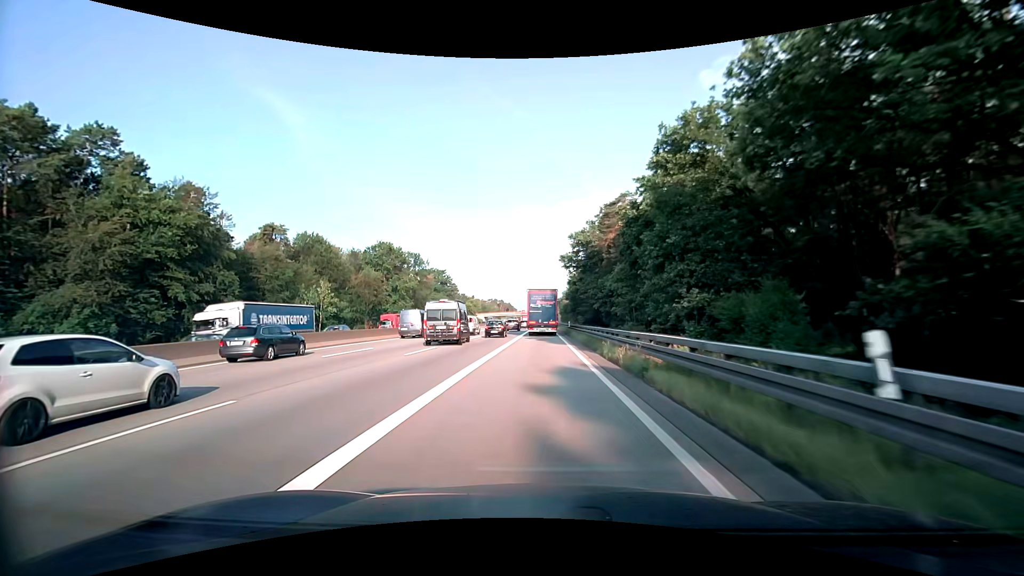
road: motorway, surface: asphalt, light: Day
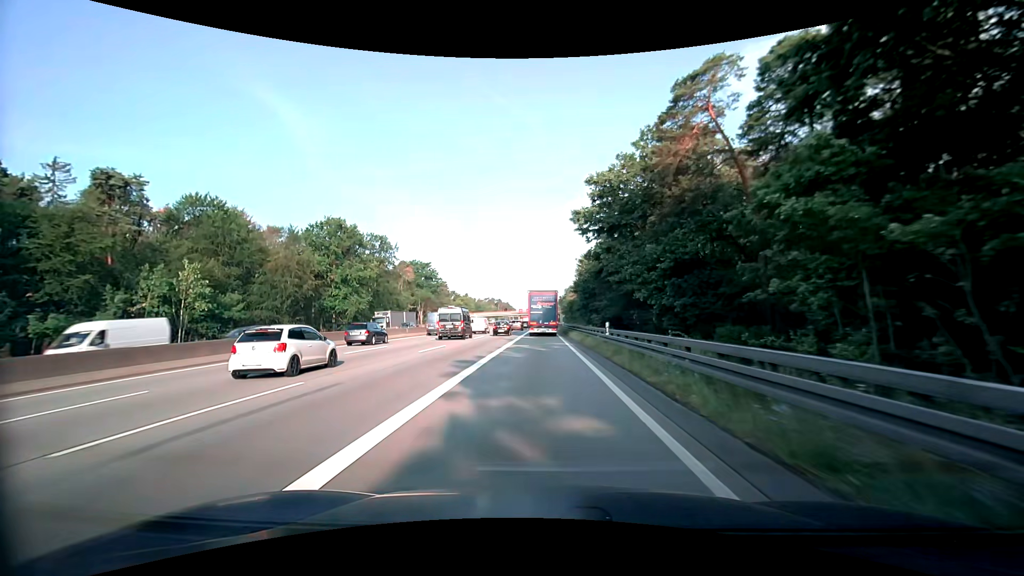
(-0.1, +33.7) m; 0°
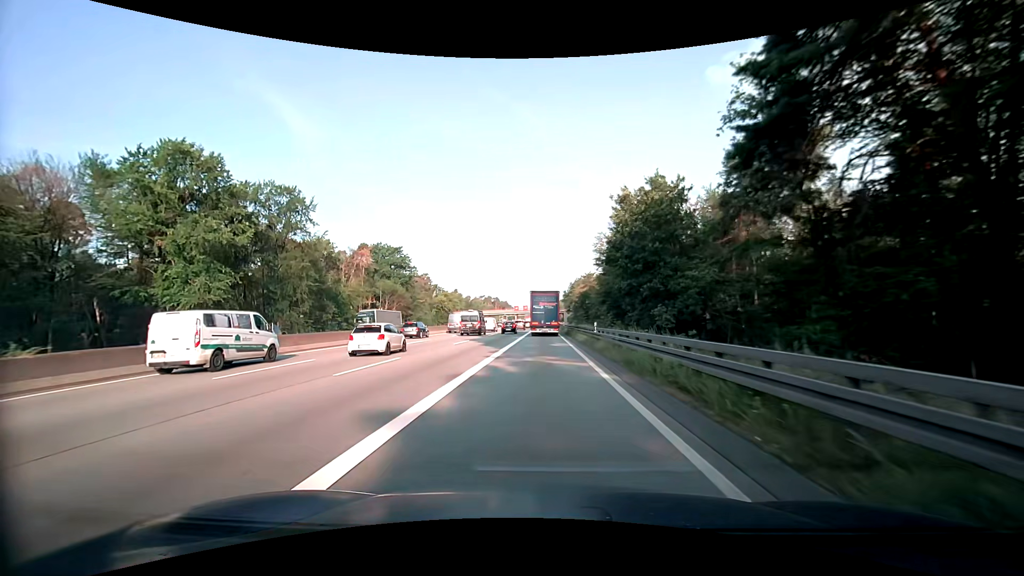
(-0.2, +45.7) m; 0°
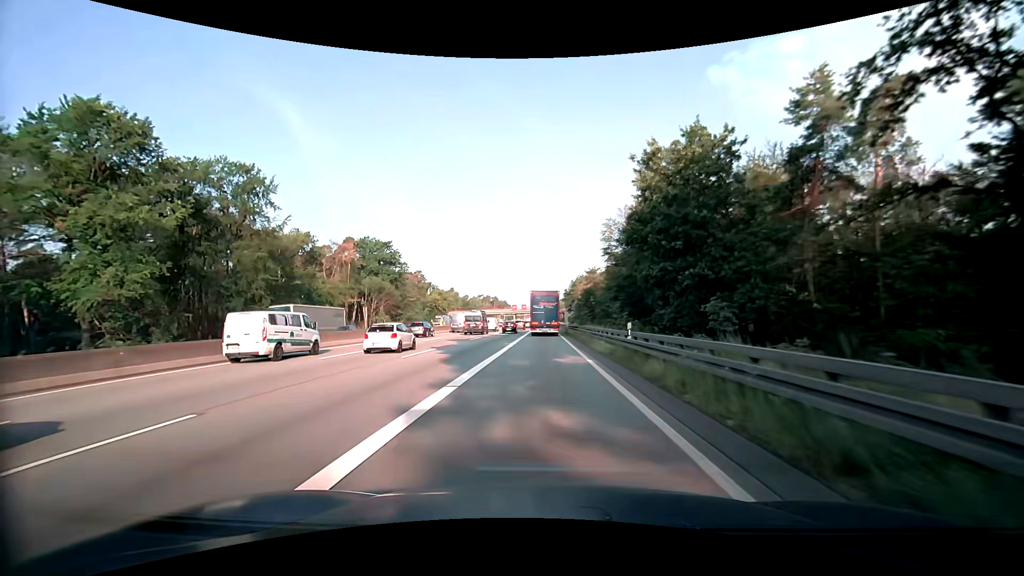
(0.0, +11.6) m; 0°
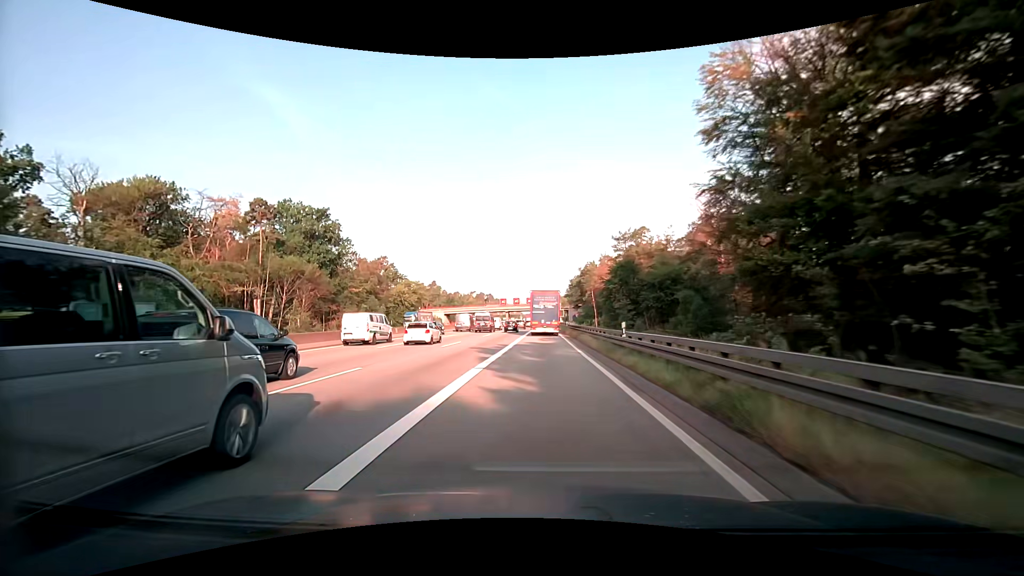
(0.0, +46.7) m; 0°
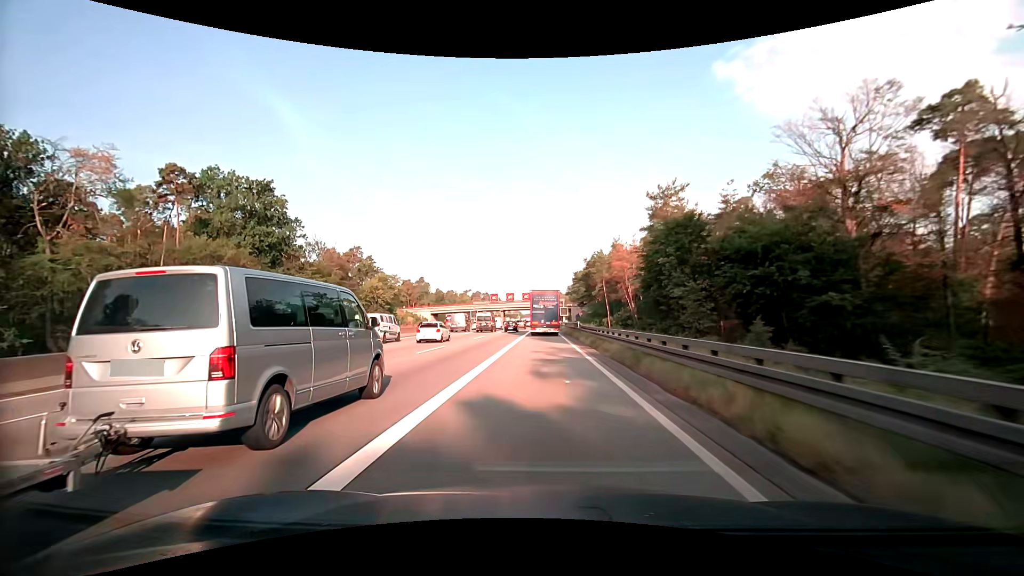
(0.0, +23.5) m; 0°
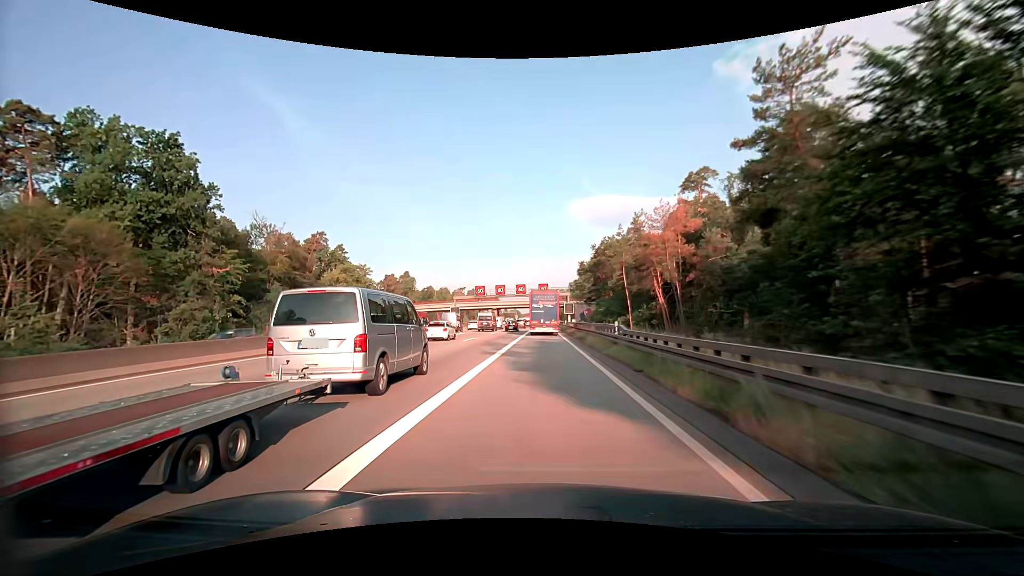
(-0.1, +23.5) m; 0°
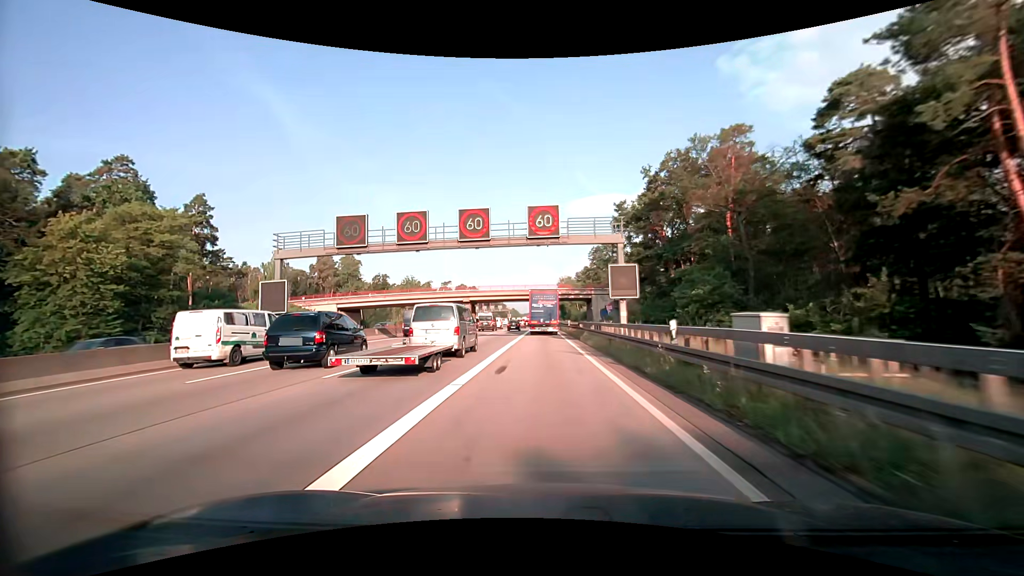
(-0.1, +57.8) m; 0°
(0, +10) (0, +20) (0, +30) (0, +40) (0, +50) (0, +60) (0, +70) (0, +80) (0, +90) (0, +100) m
